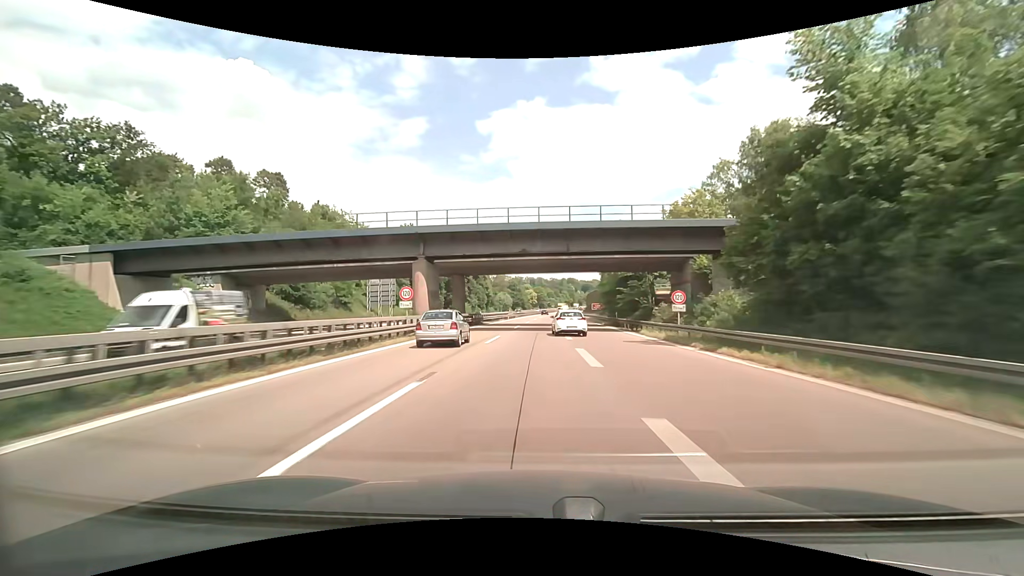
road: motorway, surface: asphalt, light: Day
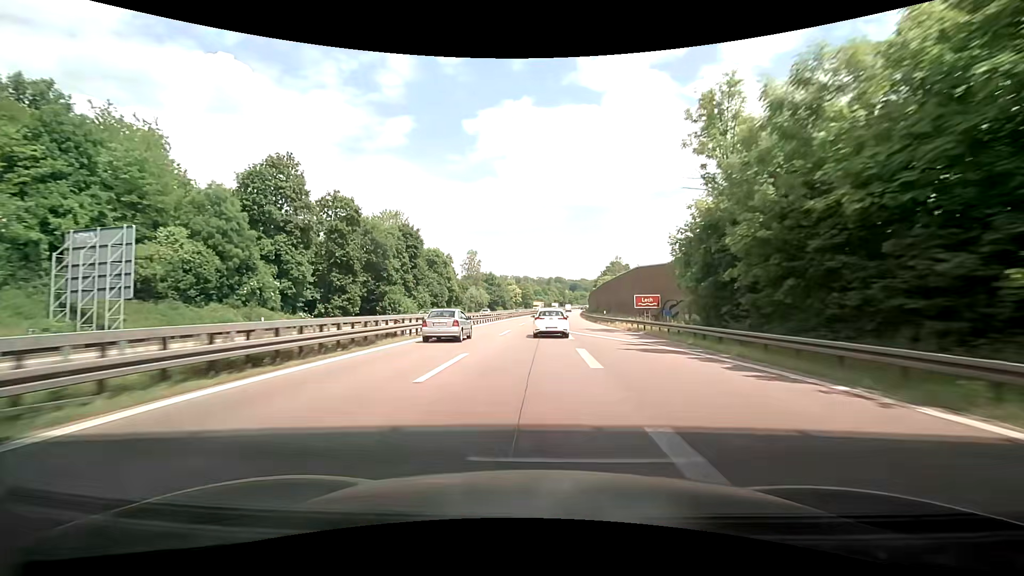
(+0.4, +48.9) m; 0°
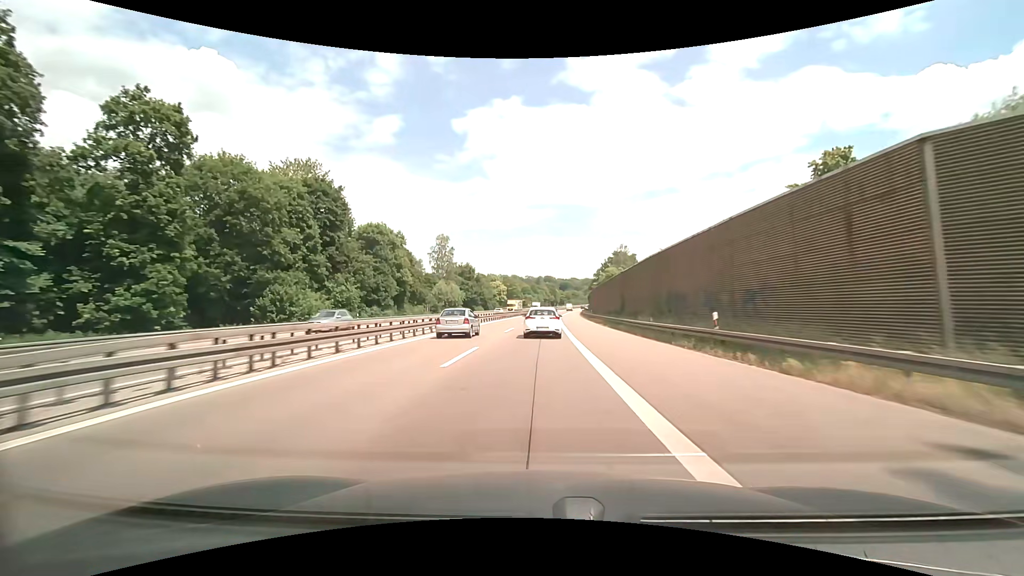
(+0.7, +33.4) m; +2°
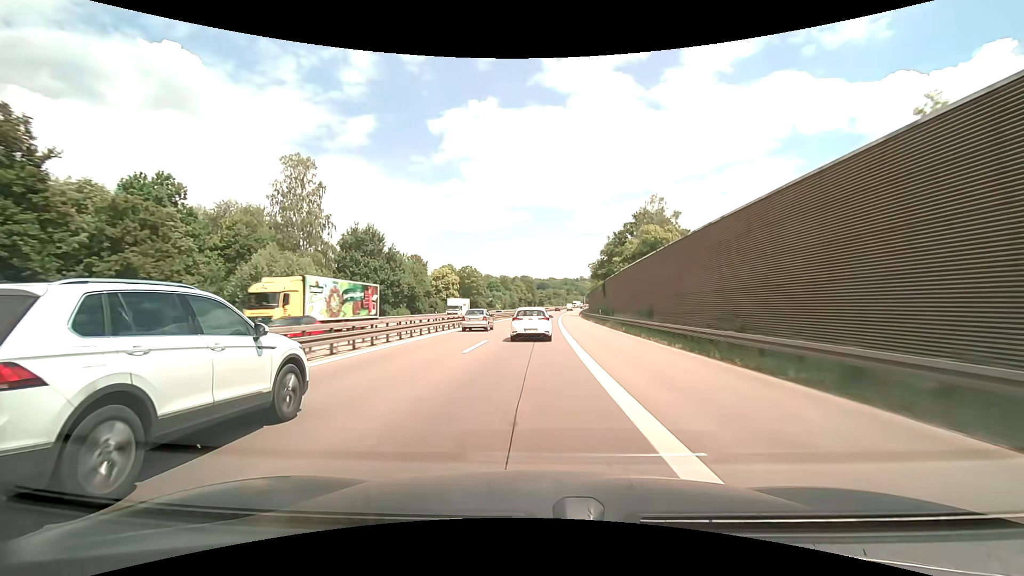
(+1.5, +68.2) m; +3°
(0, +10) (0, +20) (0, +30) (0, +40) (+1, +50) (+1, +60) (+1, +70) (+2, +80) (+2, +90) (+3, +100) m
